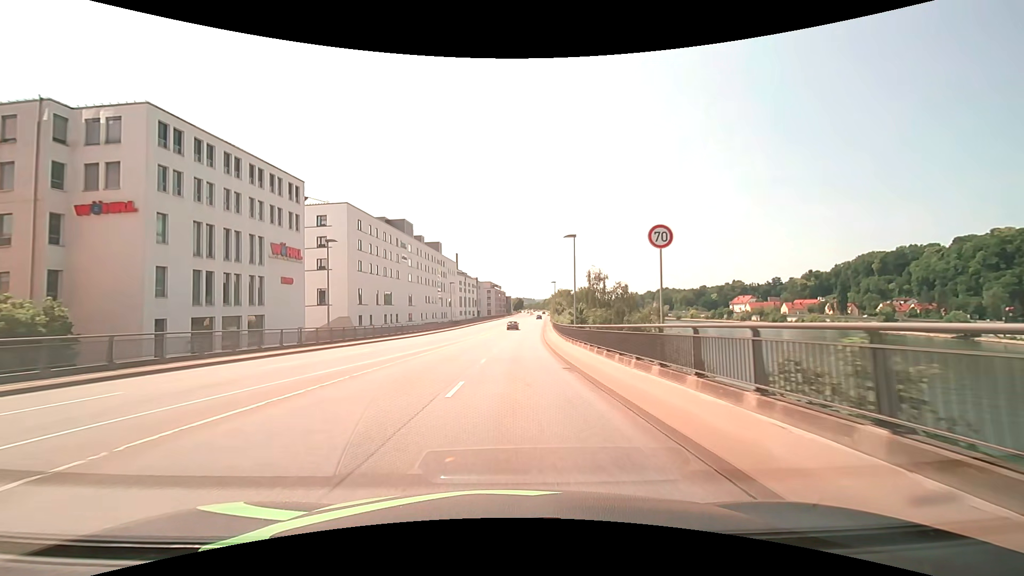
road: primary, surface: asphalt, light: Day
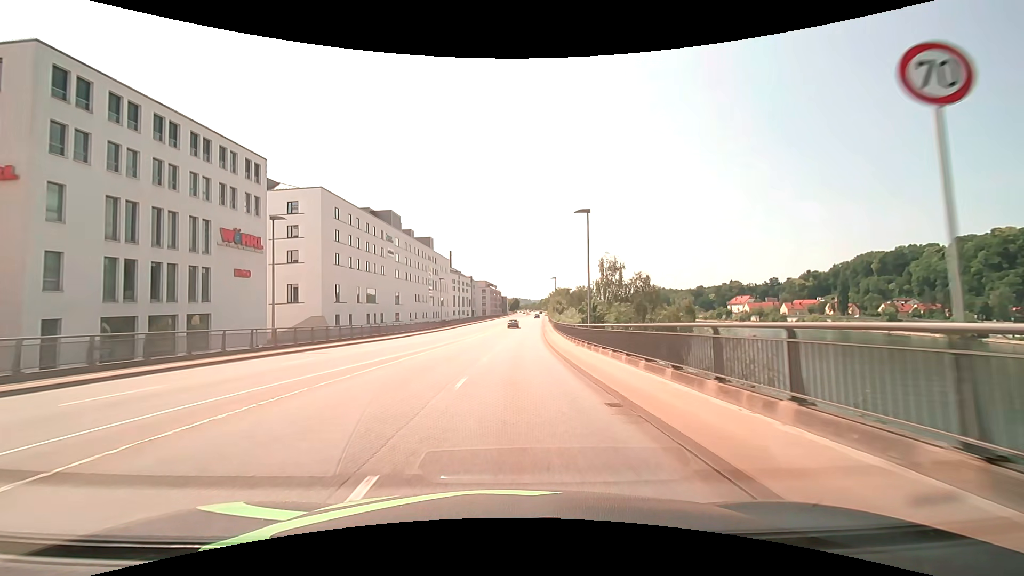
(0.0, +8.1) m; 0°
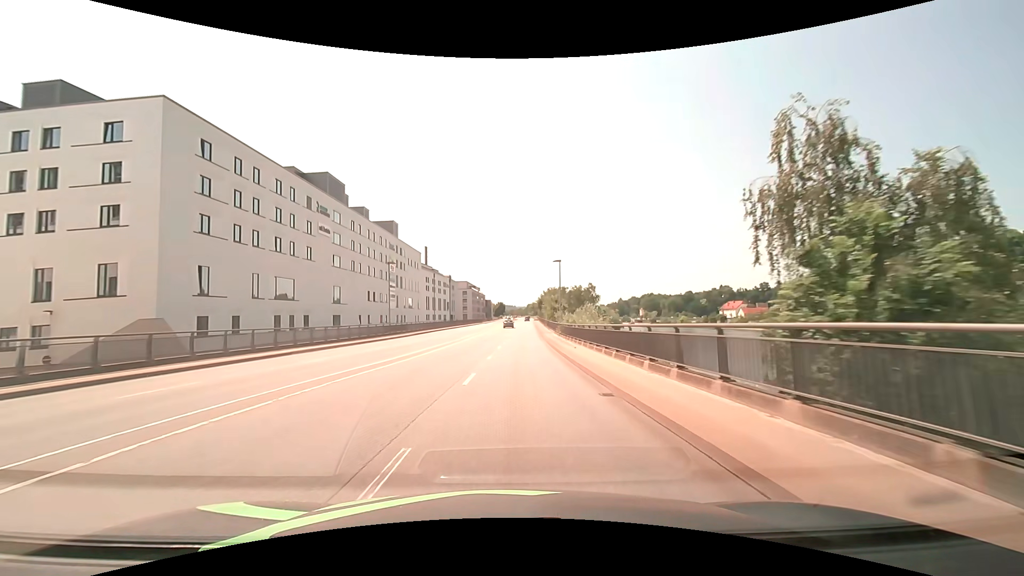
(+0.4, +26.2) m; +2°
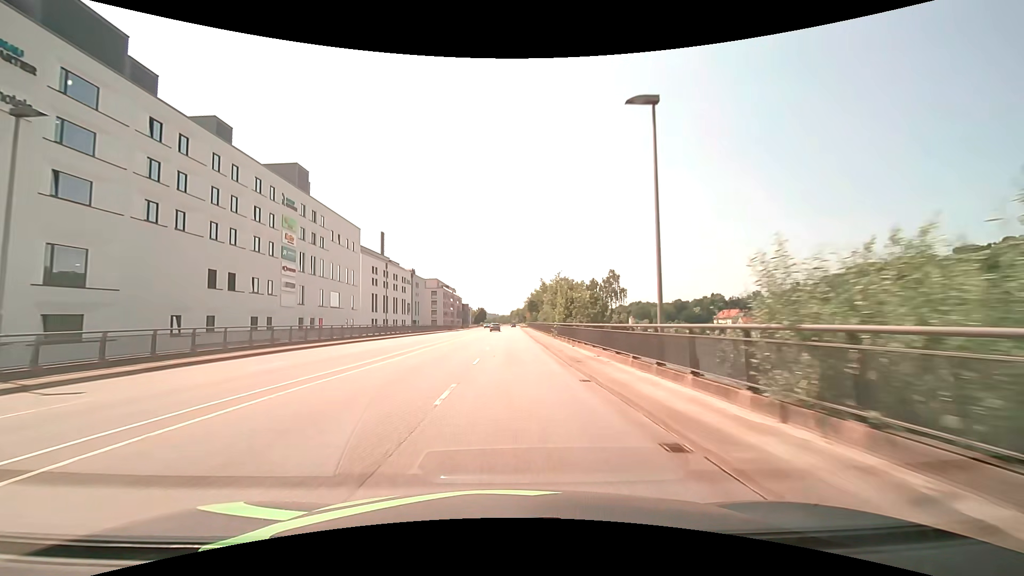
(+0.9, +39.6) m; +2°
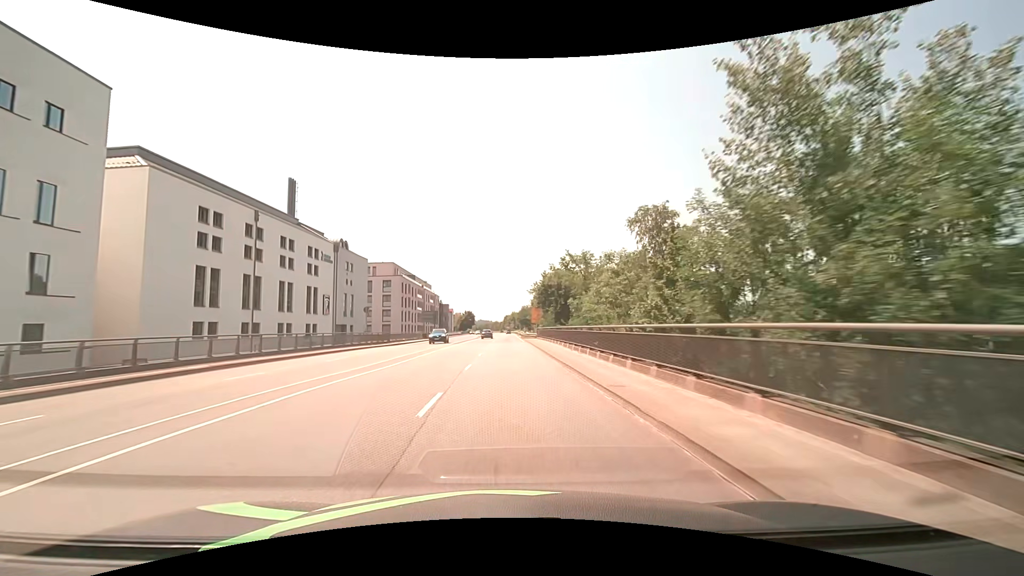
(+0.4, +55.2) m; +1°
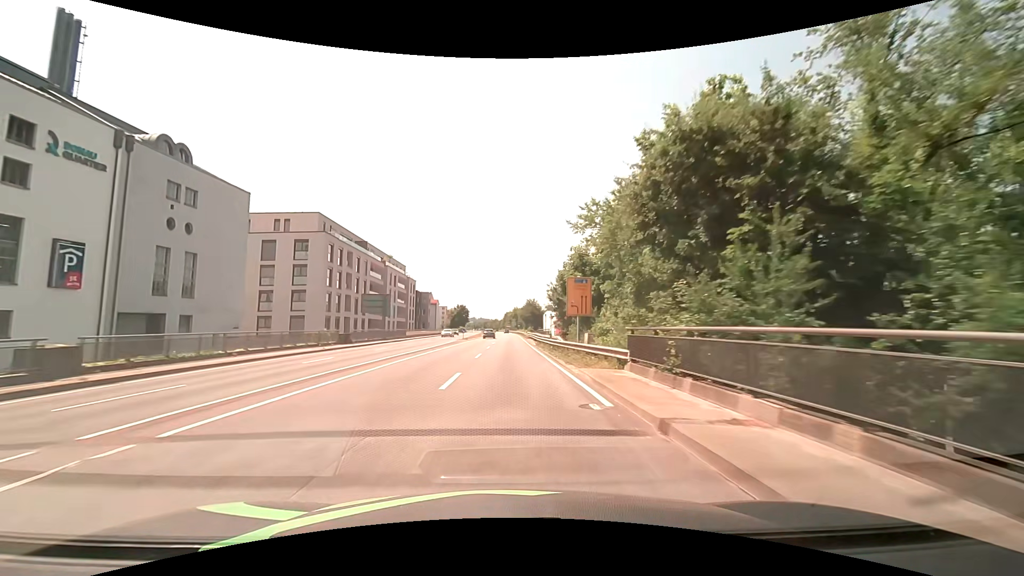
(0.0, +43.8) m; 0°
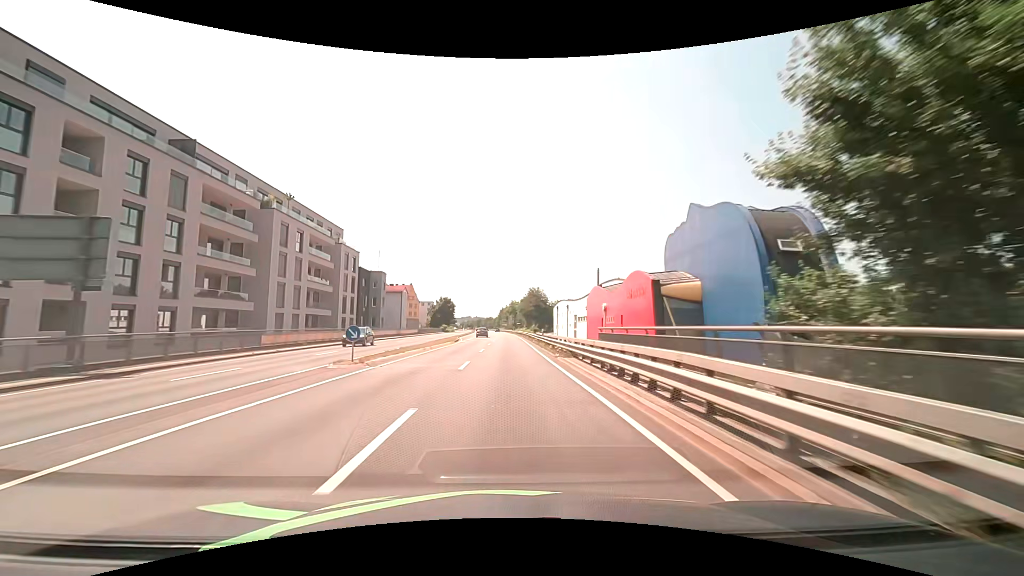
(+0.2, +43.0) m; 0°
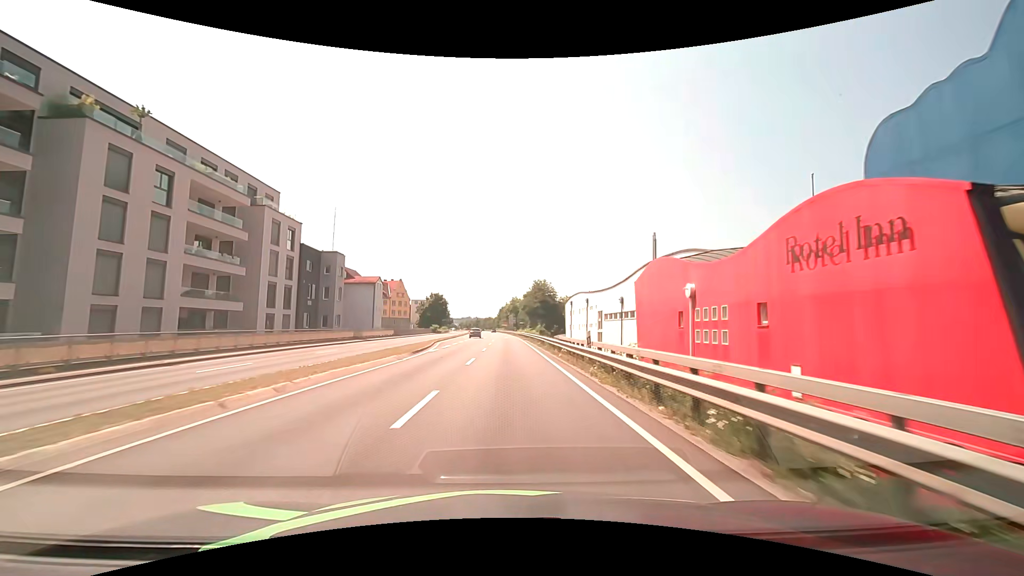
(+0.1, +21.5) m; 0°
(0, +10) (0, +20) (0, +30) (0, +40) (0, +50) (0, +60) (0, +70) (0, +80) (-1, +90) (-1, +100) m
